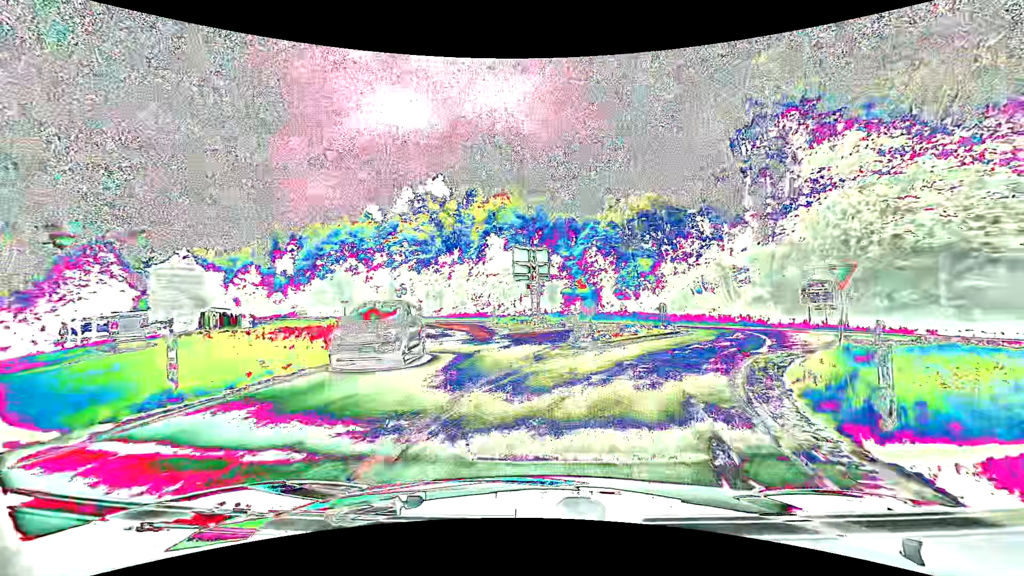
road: tertiary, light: Day
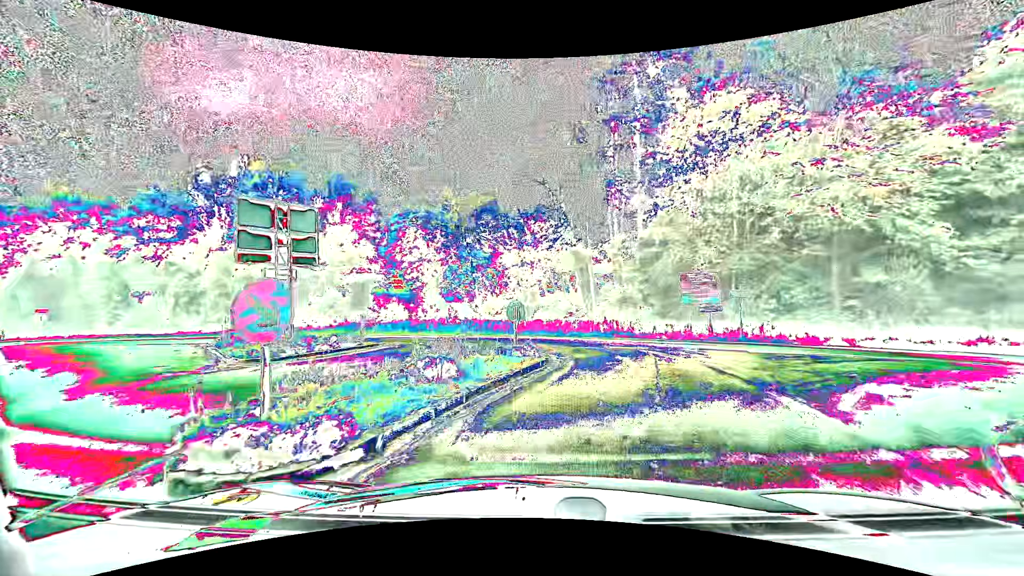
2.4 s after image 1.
(+2.3, +13.5) m; +19°
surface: asphalt
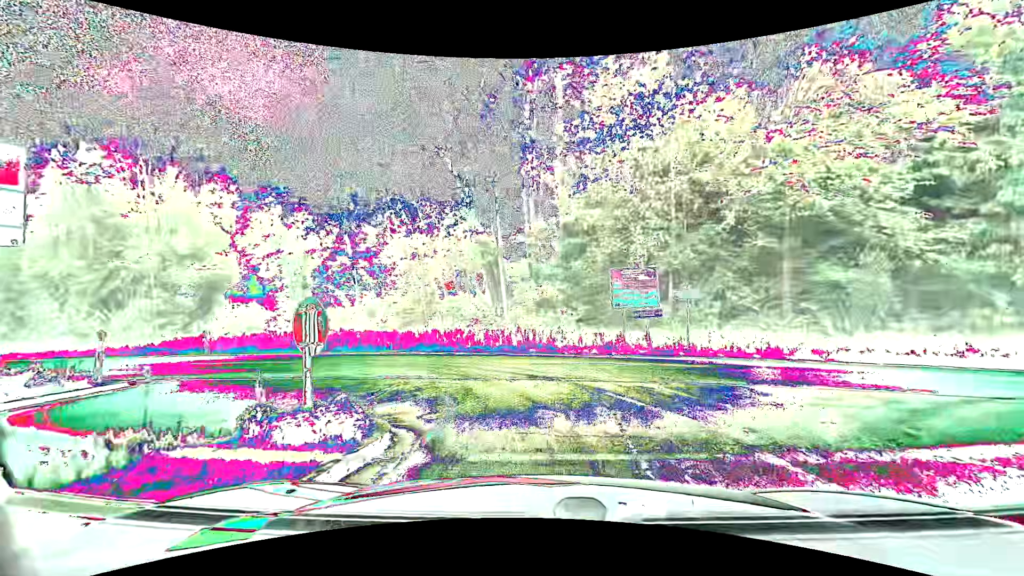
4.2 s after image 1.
(+0.6, +6.6) m; +9°
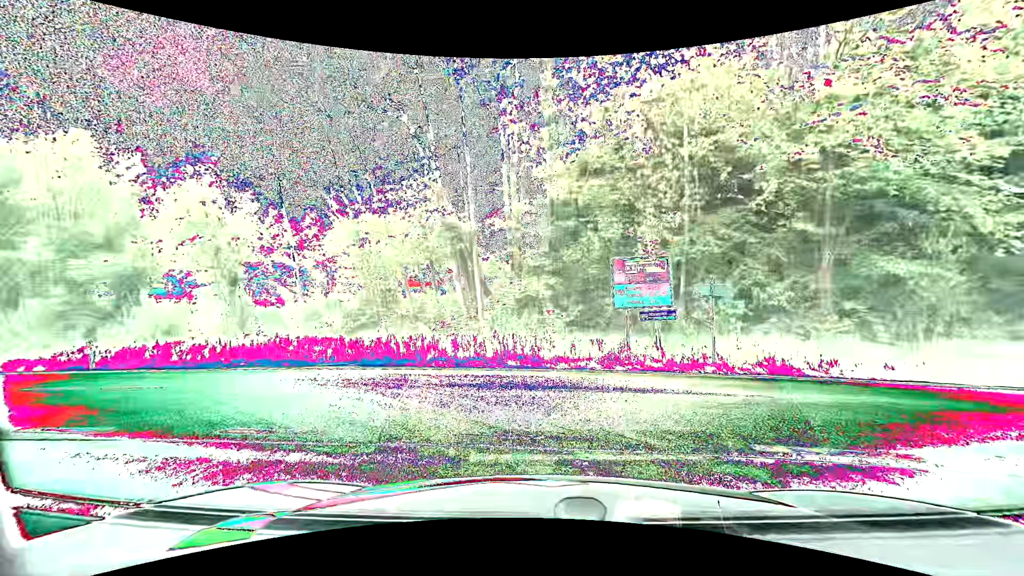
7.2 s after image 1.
(+0.2, +4.5) m; +4°
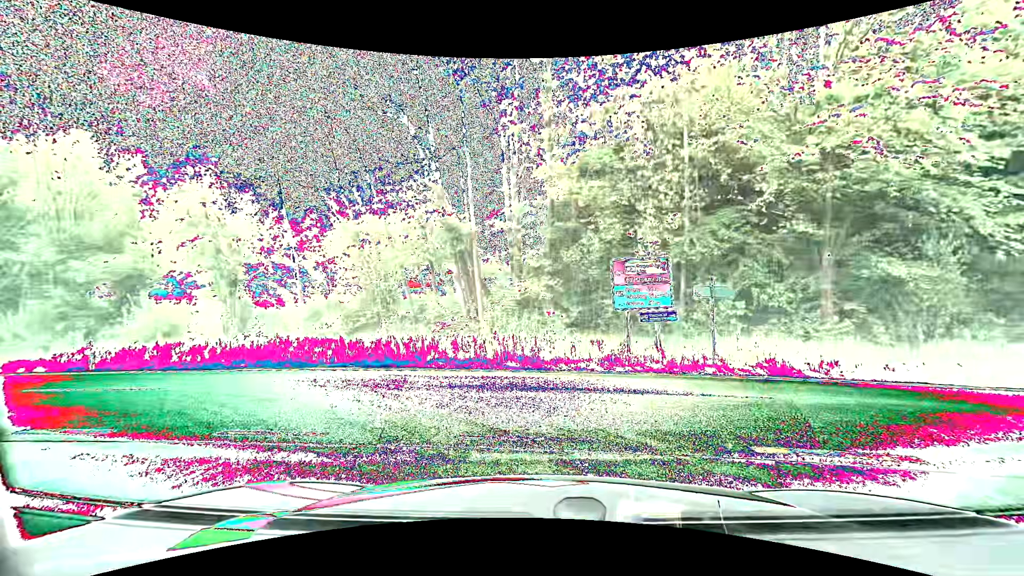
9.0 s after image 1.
(0.0, +0.1) m; 0°
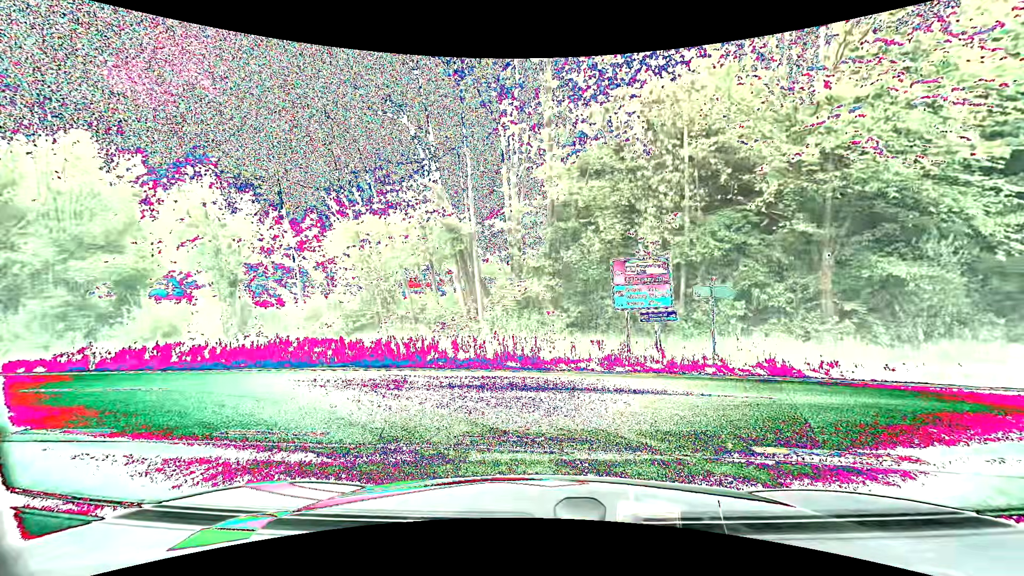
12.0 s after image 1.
(0.0, 0.0) m; 0°
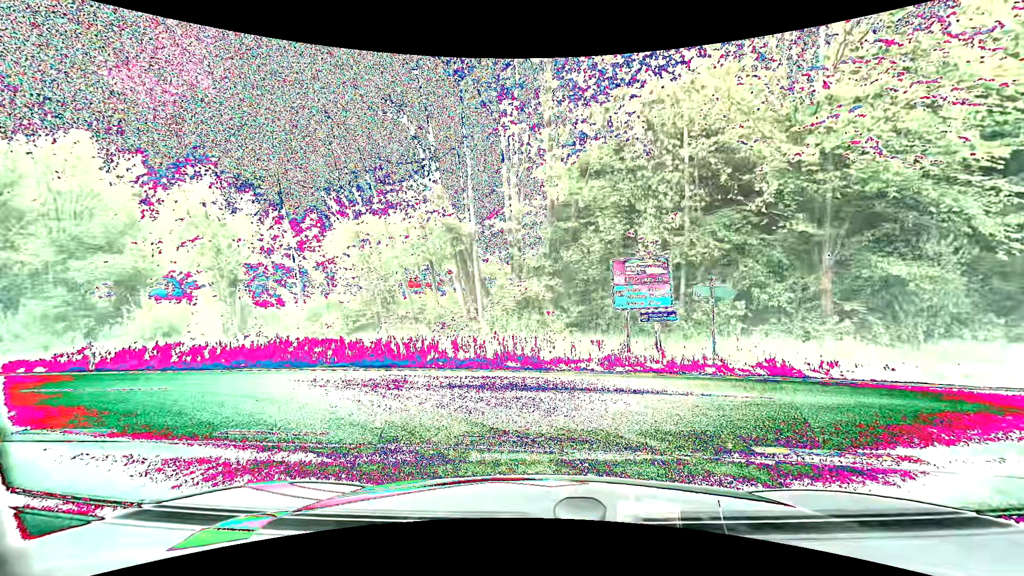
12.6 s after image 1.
(0.0, 0.0) m; 0°
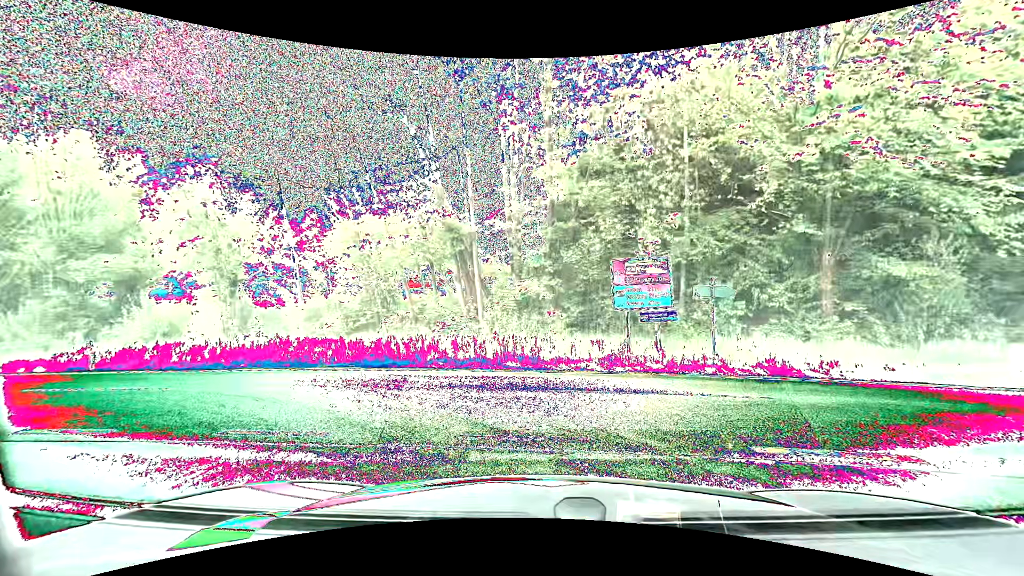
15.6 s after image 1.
(0.0, 0.0) m; 0°
(-2, +9) (-11, +14) (-21, +16) (-31, +17) (-41, +18) (-51, +18) (-61, +19) (-71, +20) (-81, +21) (-91, +22) m
